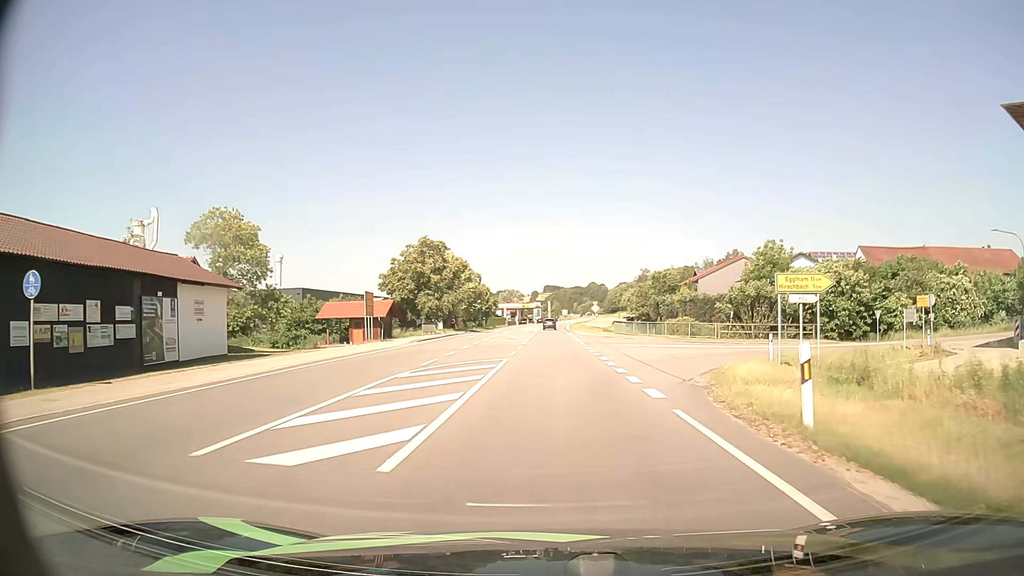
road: primary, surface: asphalt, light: Day
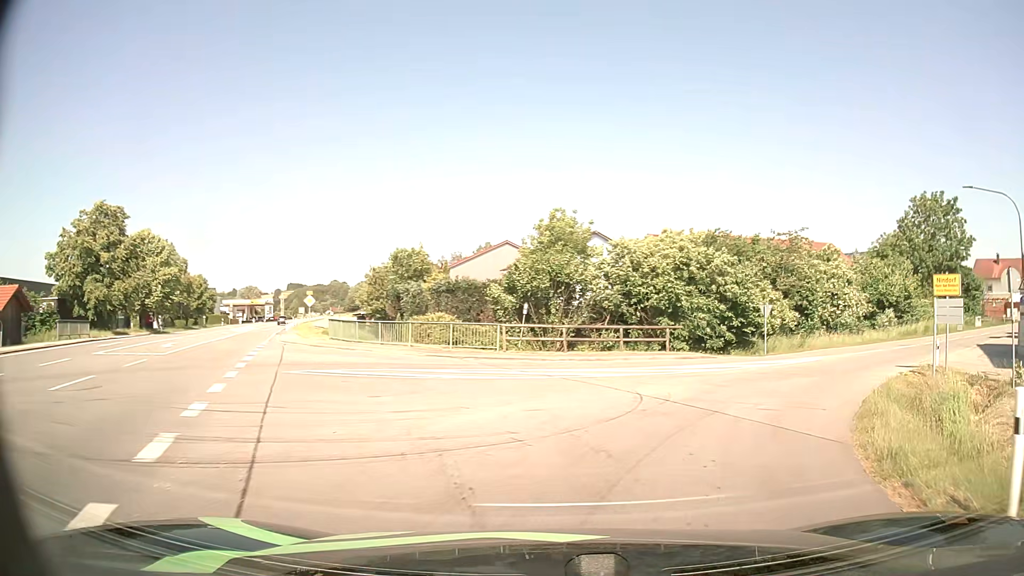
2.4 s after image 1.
(+2.8, +20.3) m; +22°
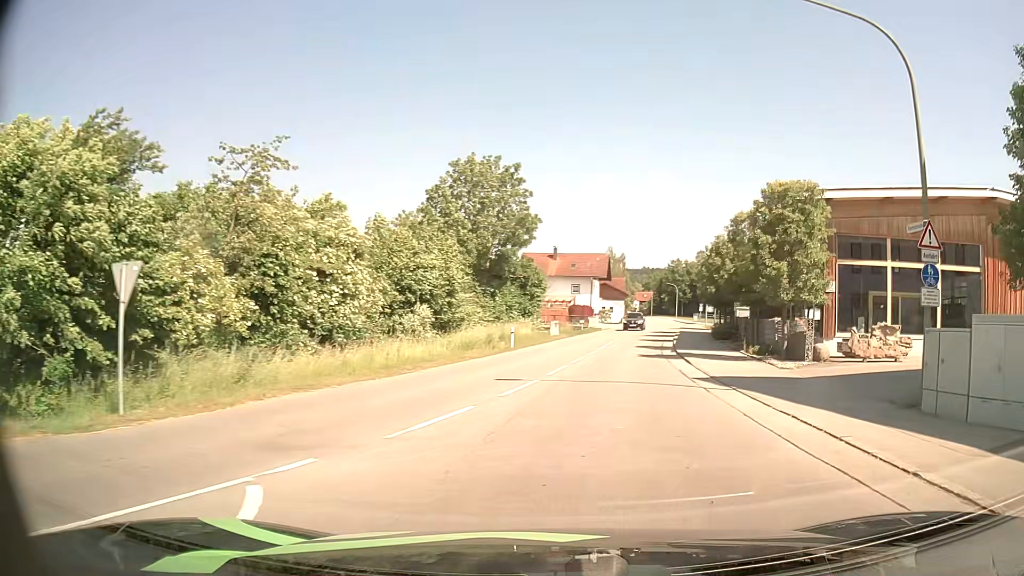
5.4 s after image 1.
(+8.0, +20.6) m; +43°
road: tertiary
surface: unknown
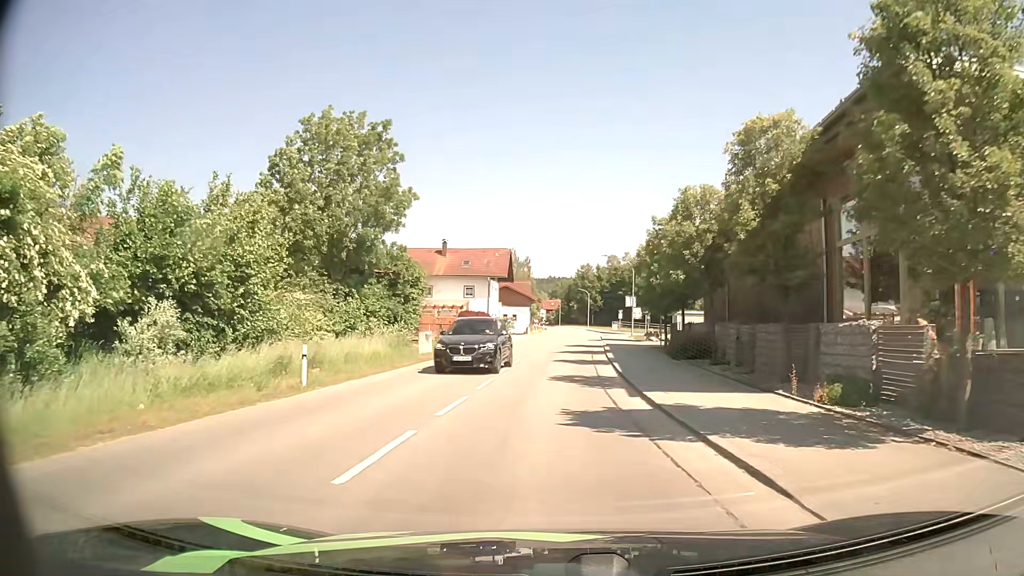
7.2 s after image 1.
(+1.6, +15.4) m; +8°
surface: asphalt
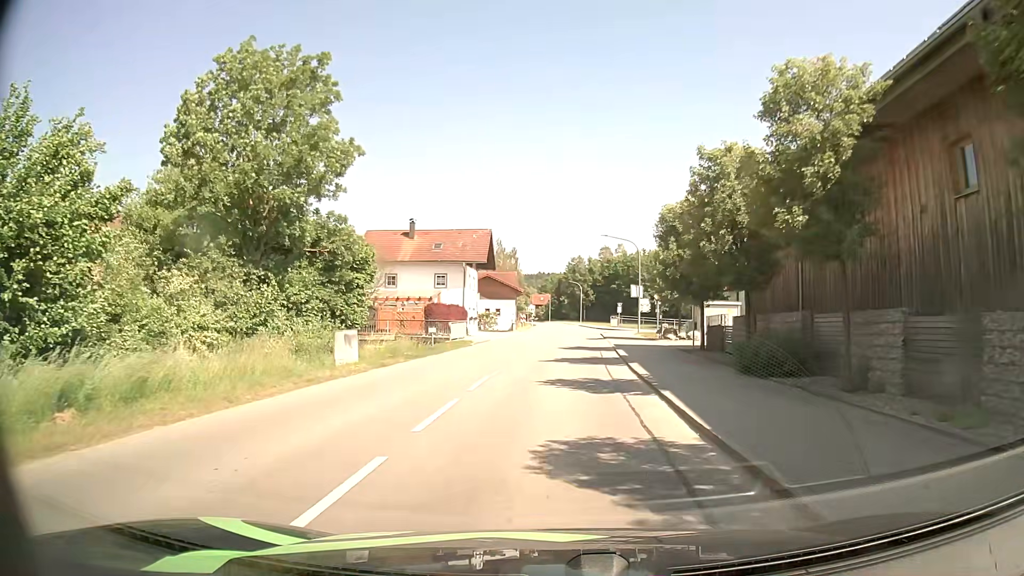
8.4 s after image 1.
(+0.1, +11.2) m; +1°
(0, +10) (0, +20) (+1, +30) (+1, +40) (+2, +50) (+3, +60) (+3, +70) (+3, +80) (+3, +90) (+3, +100) m
